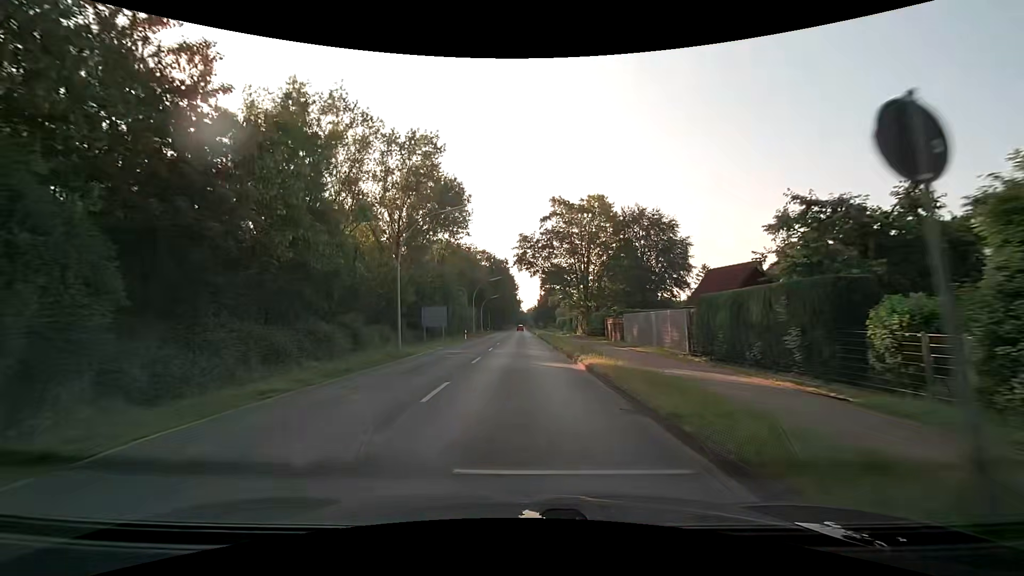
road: secondary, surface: asphalt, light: Day
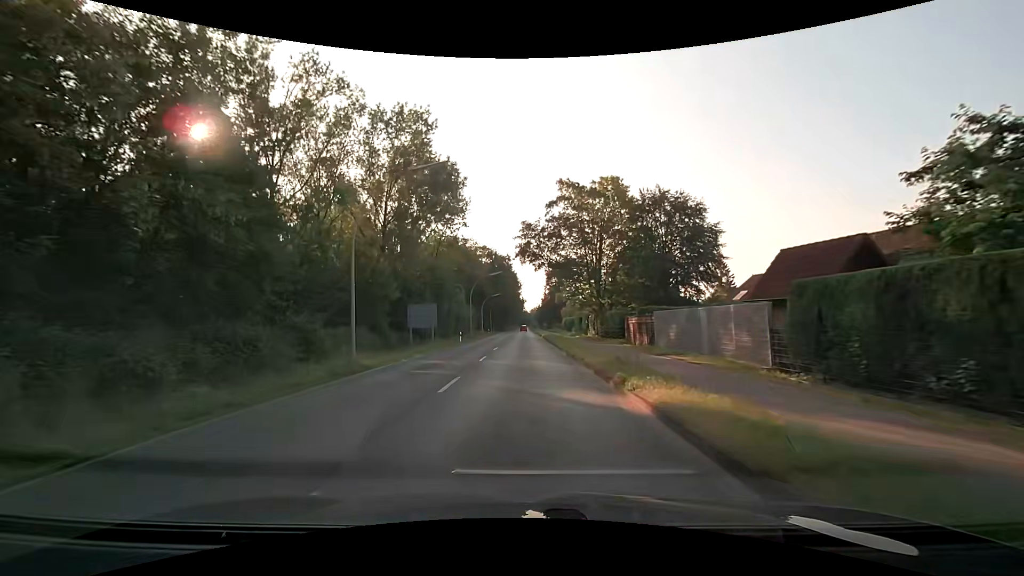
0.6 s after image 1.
(-0.1, +7.7) m; -1°
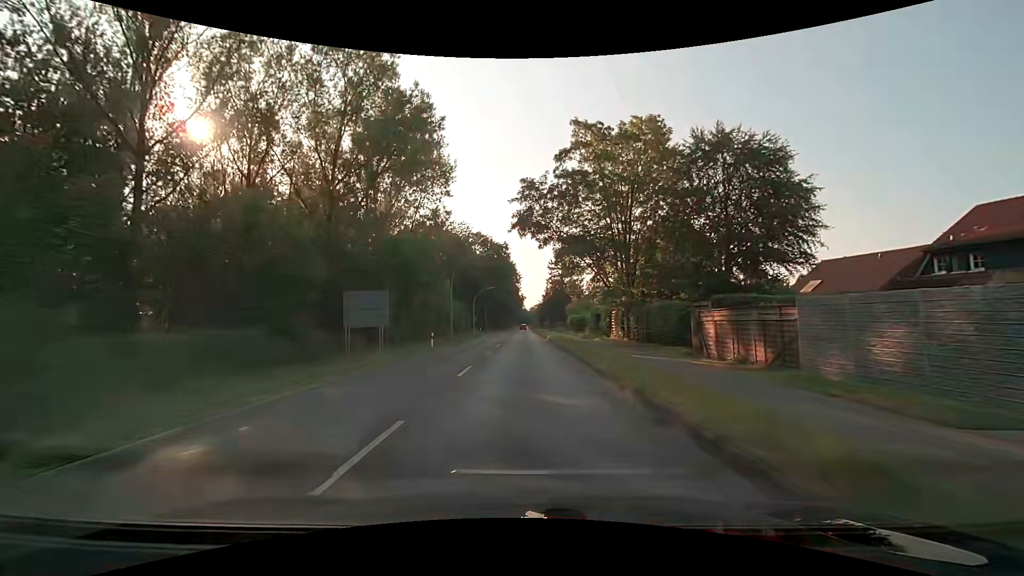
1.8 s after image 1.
(-0.1, +15.3) m; 0°
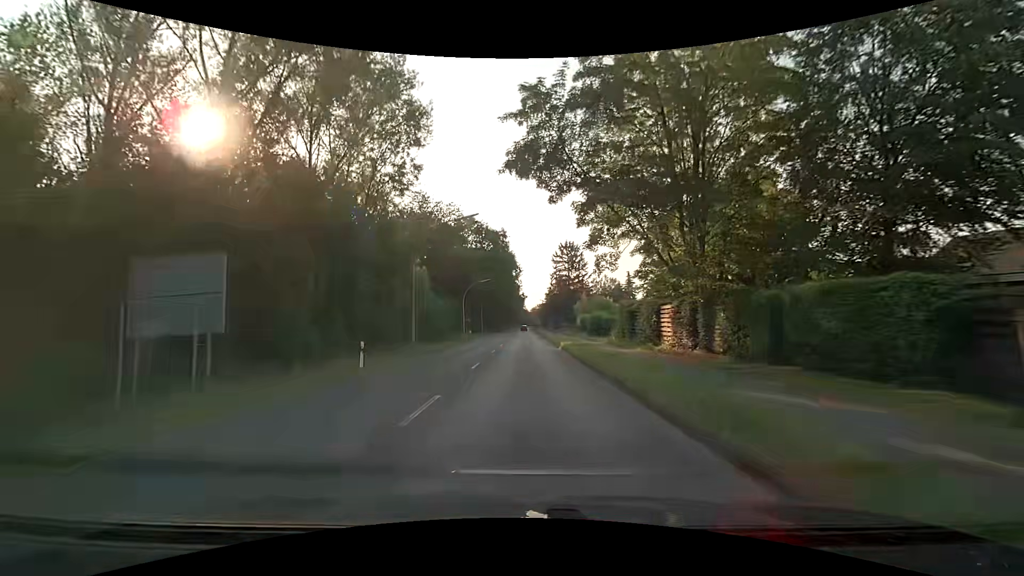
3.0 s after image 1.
(-0.1, +15.3) m; 0°
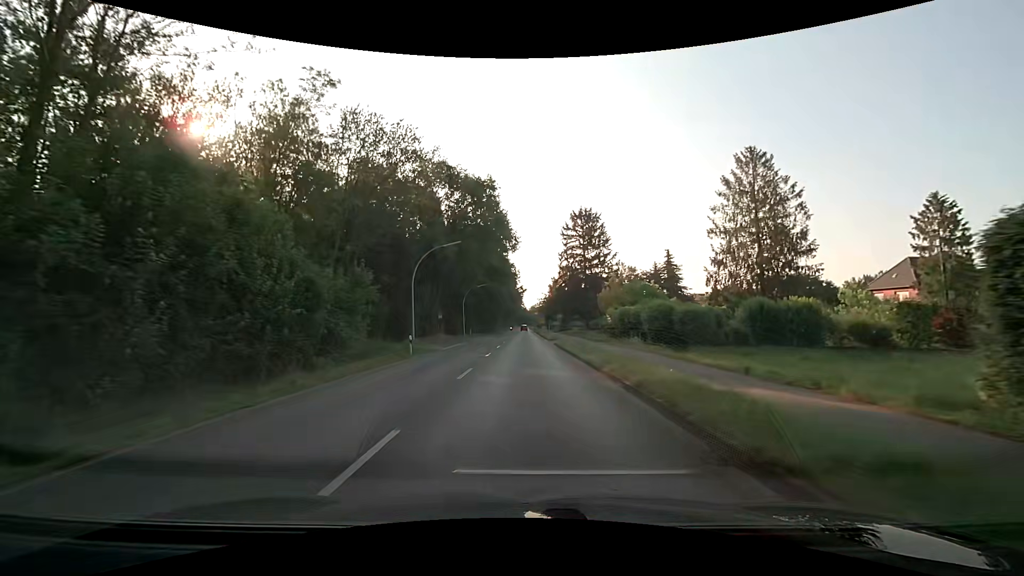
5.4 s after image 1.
(-0.2, +30.6) m; 0°
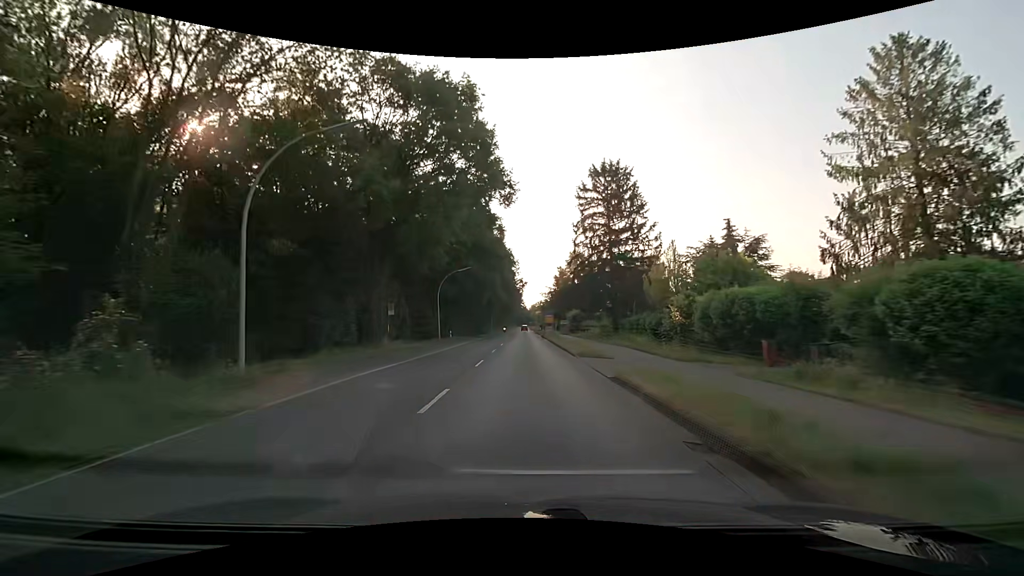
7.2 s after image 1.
(+0.1, +22.9) m; 0°
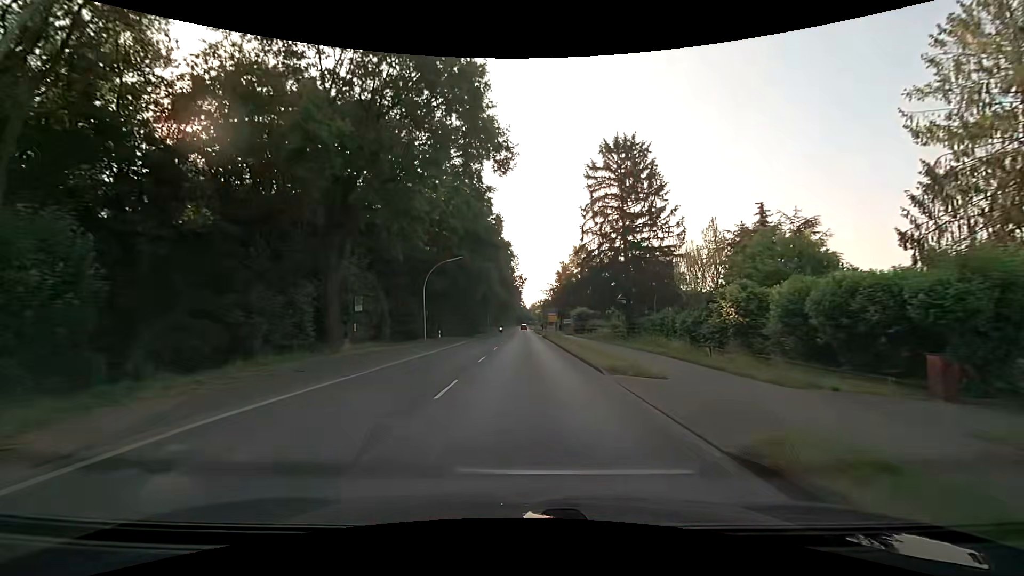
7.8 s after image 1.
(0.0, +7.7) m; 0°
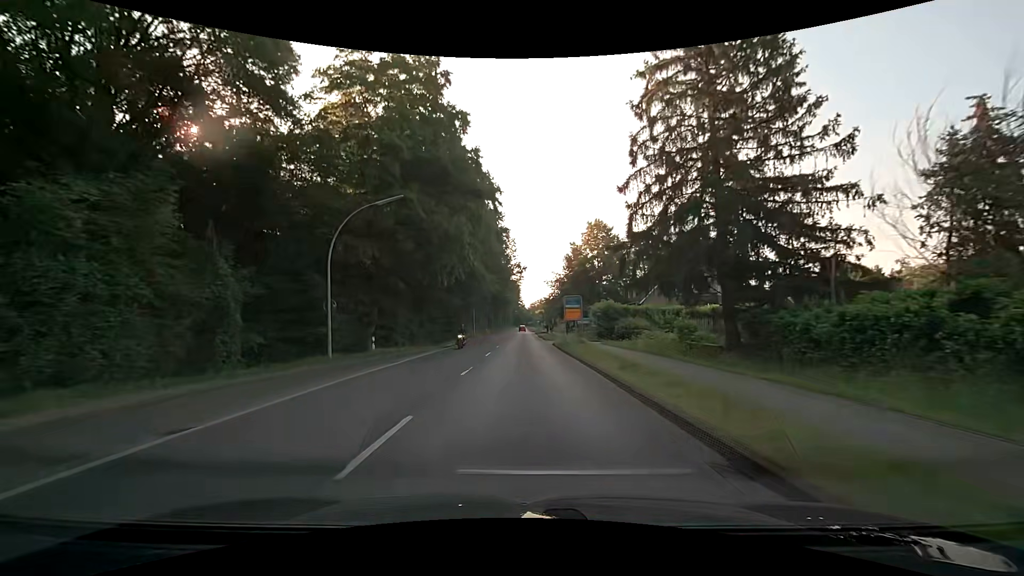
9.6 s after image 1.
(+0.2, +22.9) m; +1°
